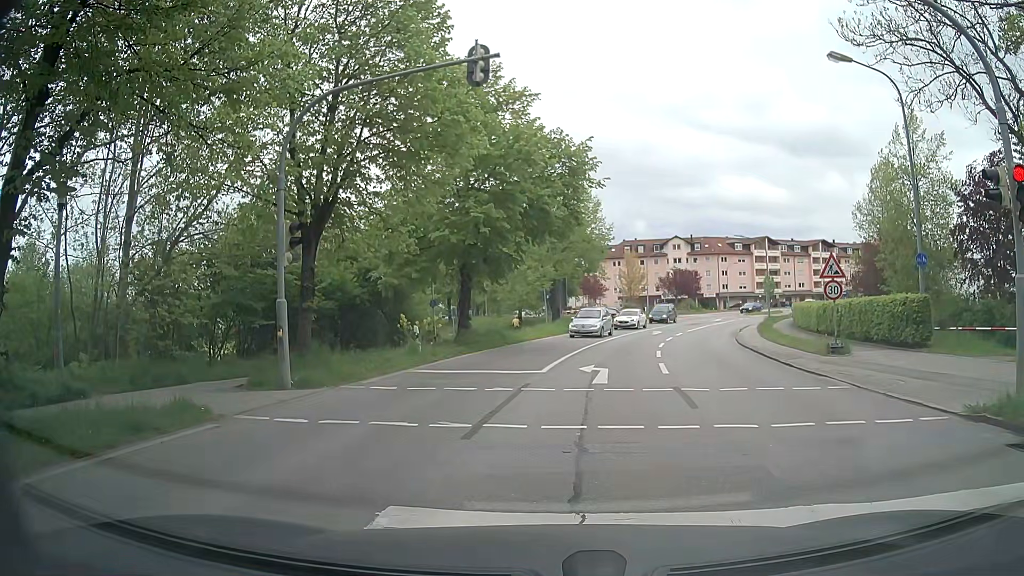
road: secondary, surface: asphalt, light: Day
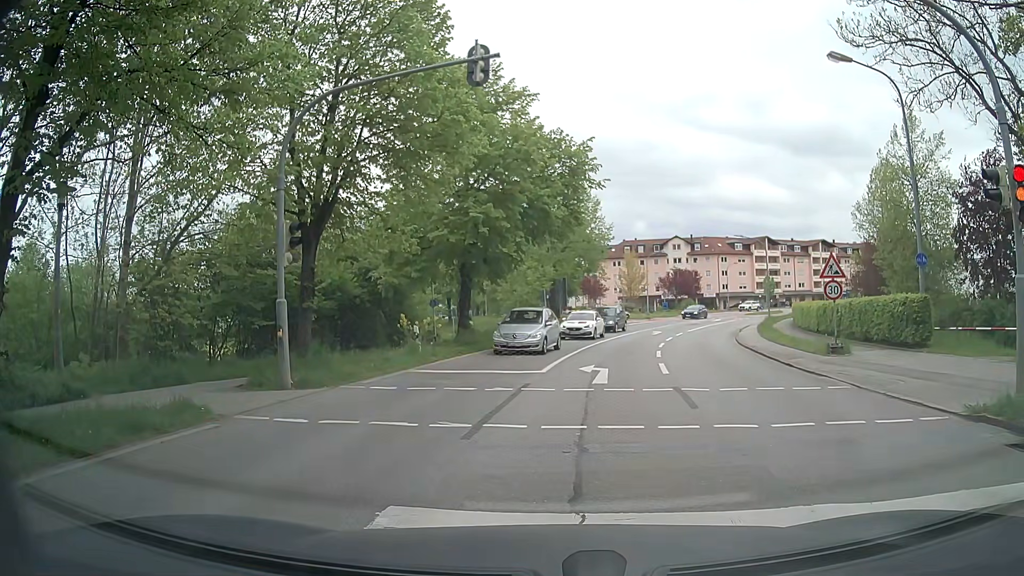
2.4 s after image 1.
(0.0, 0.0) m; 0°
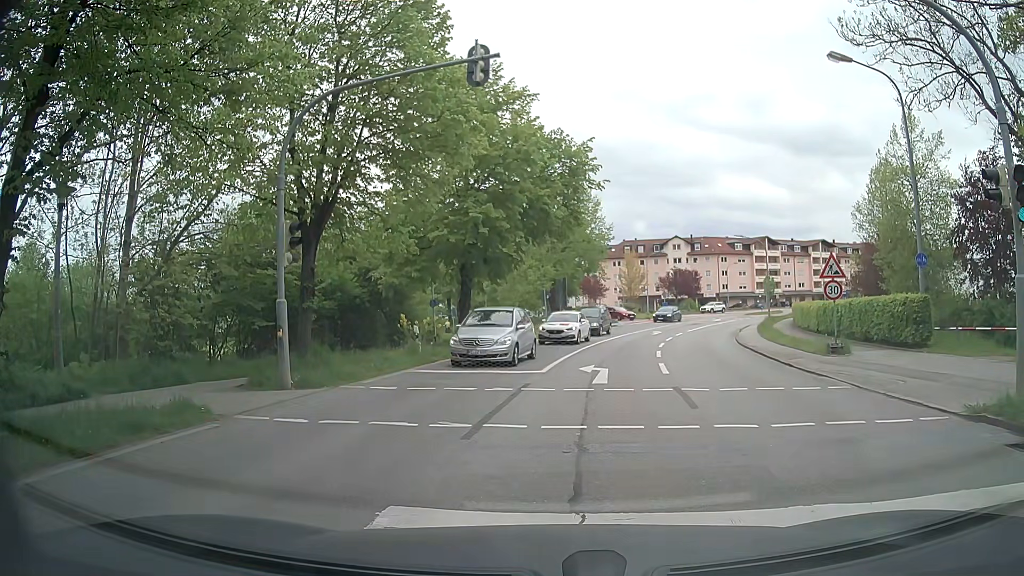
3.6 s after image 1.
(0.0, 0.0) m; 0°
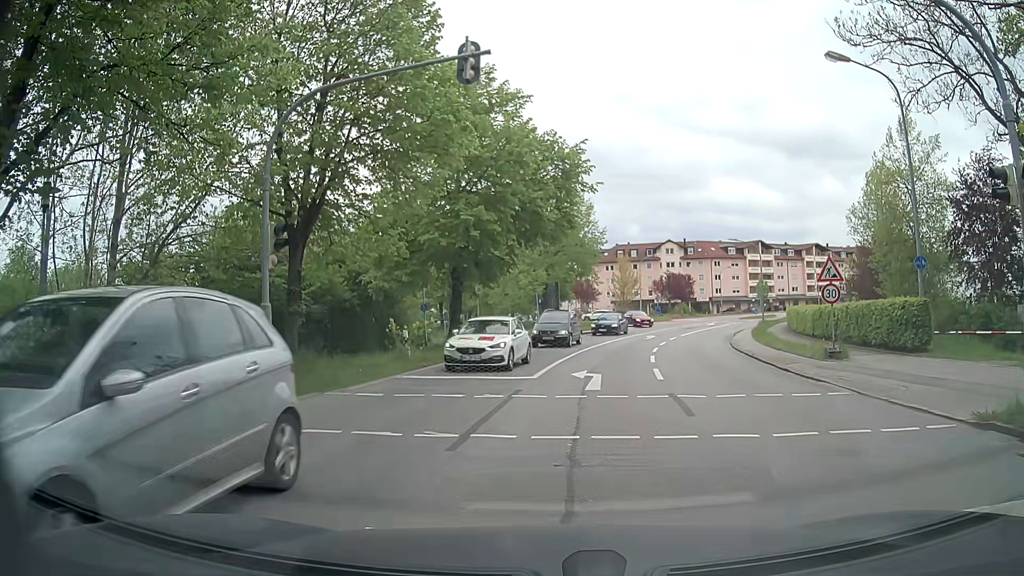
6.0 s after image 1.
(0.0, +0.4) m; 0°
